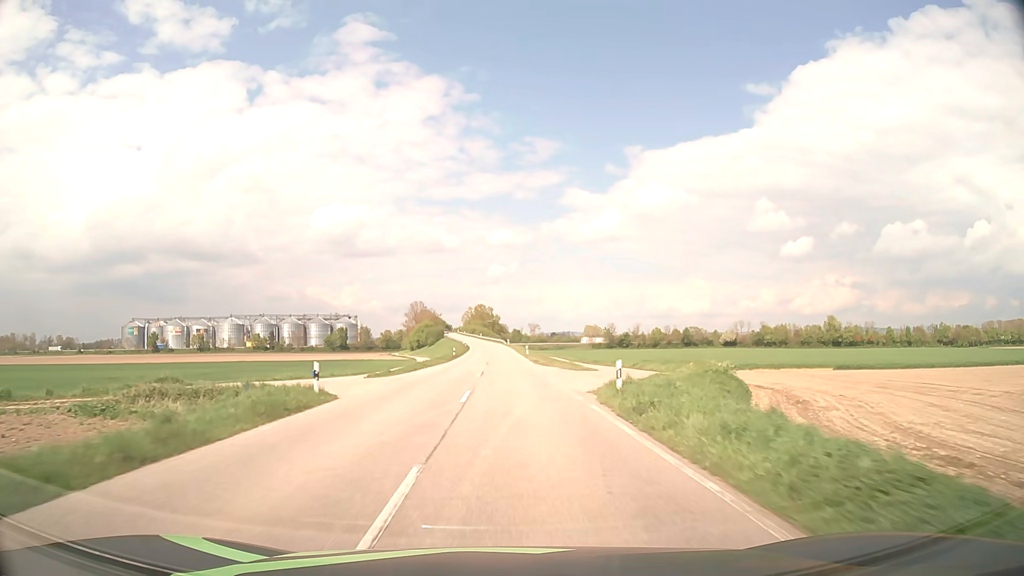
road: secondary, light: Day
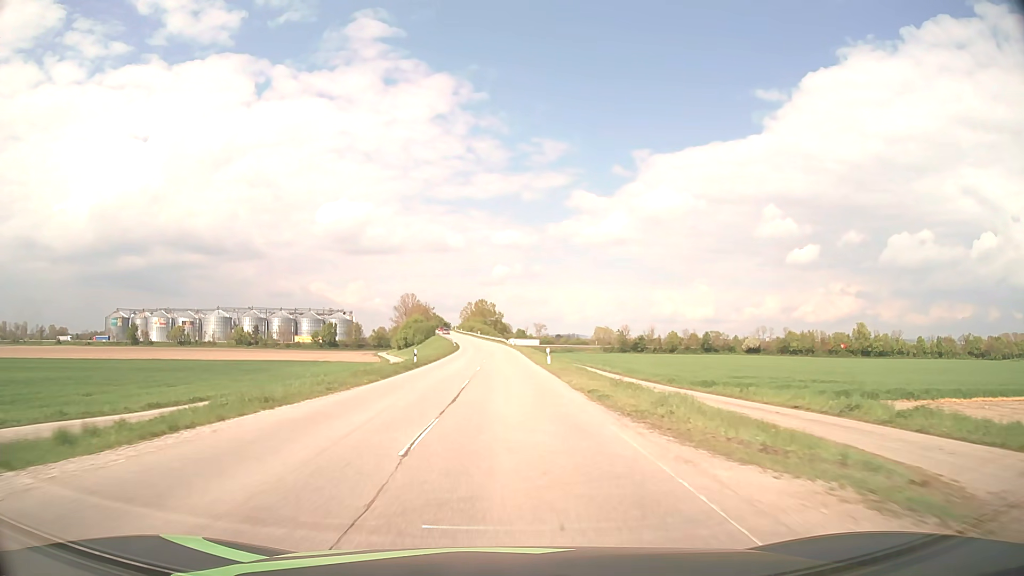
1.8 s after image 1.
(0.0, +32.4) m; 0°
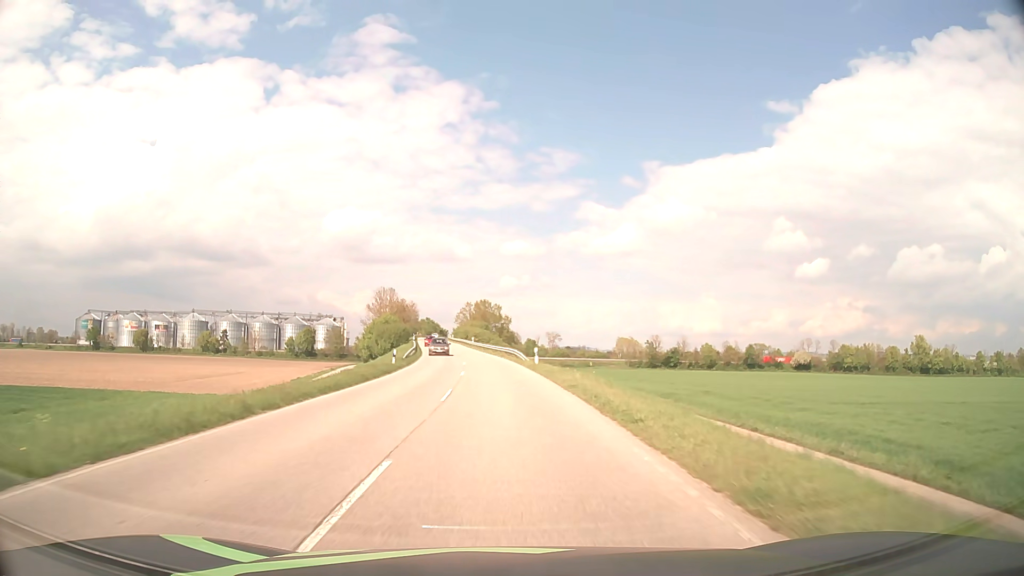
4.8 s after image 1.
(-0.2, +53.9) m; -1°
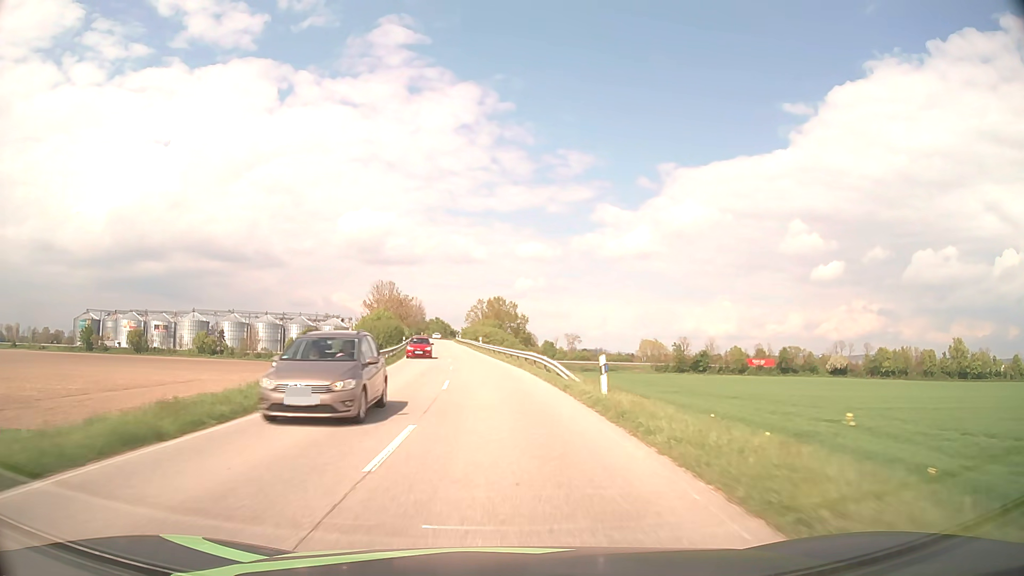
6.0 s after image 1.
(-0.2, +21.4) m; -1°
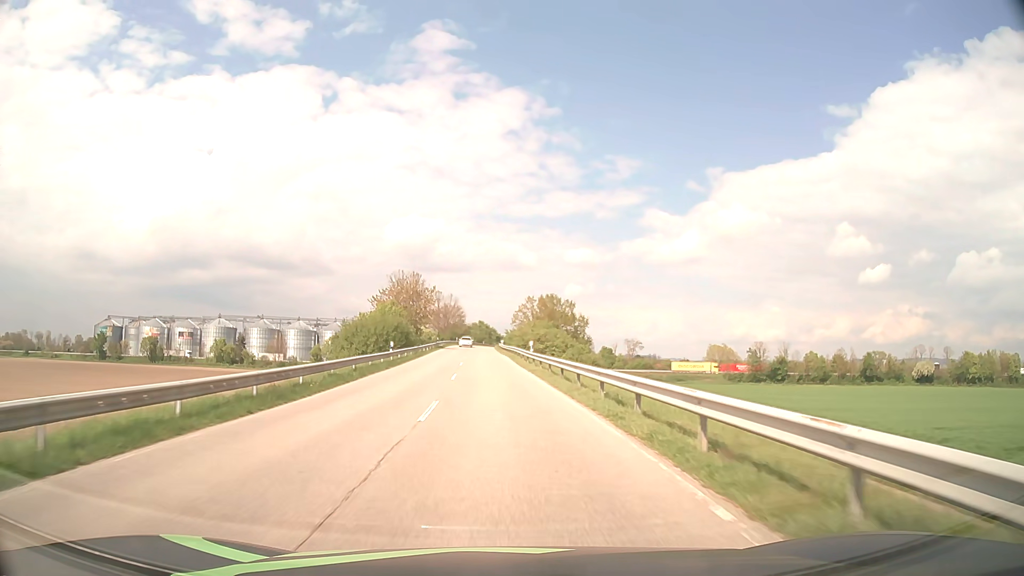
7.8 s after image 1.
(-1.1, +31.9) m; -4°
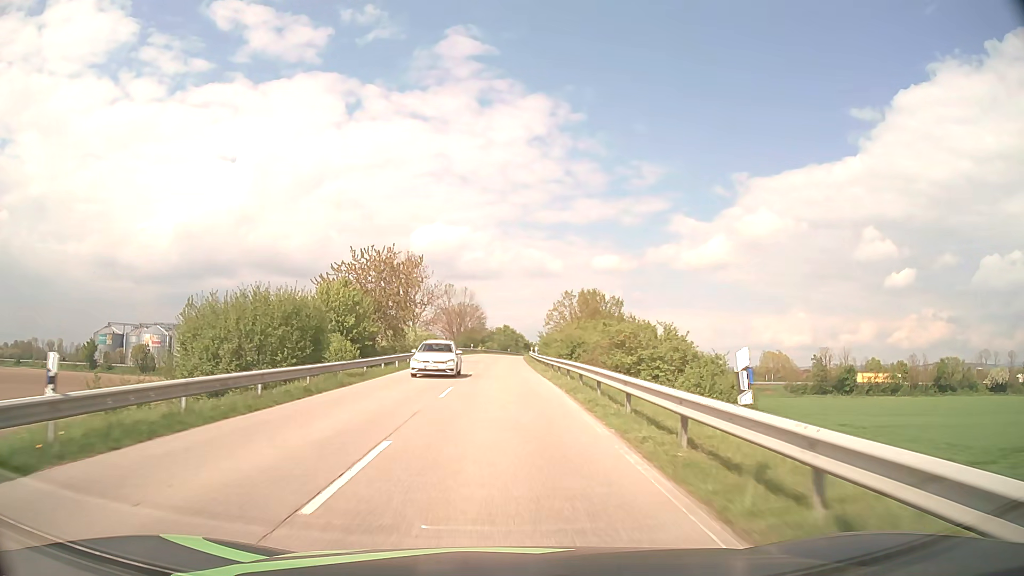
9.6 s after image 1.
(-0.7, +31.9) m; -3°
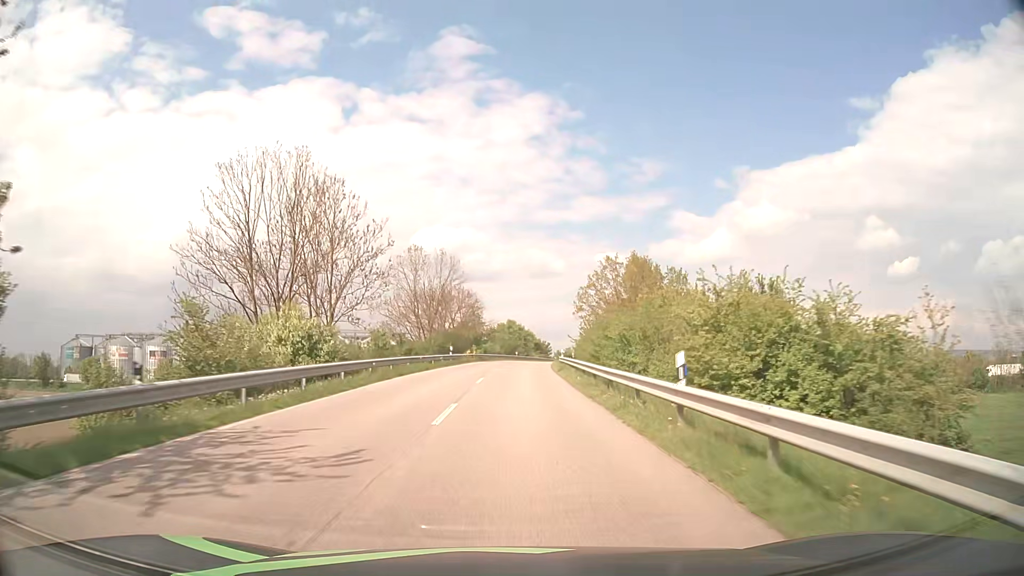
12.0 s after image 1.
(-0.3, +42.6) m; 0°
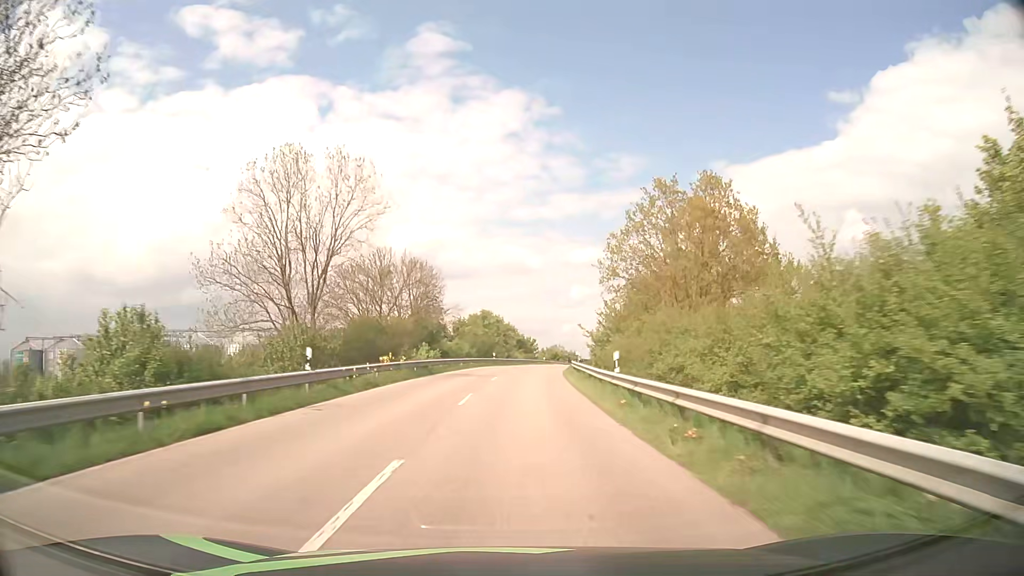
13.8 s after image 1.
(+0.4, +32.1) m; +1°
(0, +10) (0, +20) (+1, +30) (+2, +40) (+3, +50) (+4, +60) (+5, +70) (+7, +80) (+9, +89) (+10, +99) m
